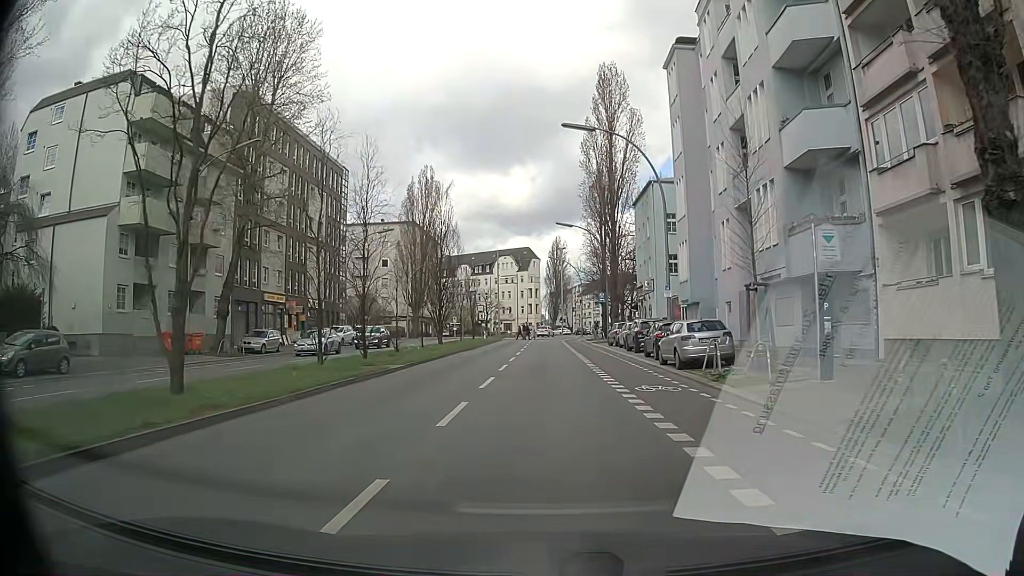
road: secondary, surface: asphalt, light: Day
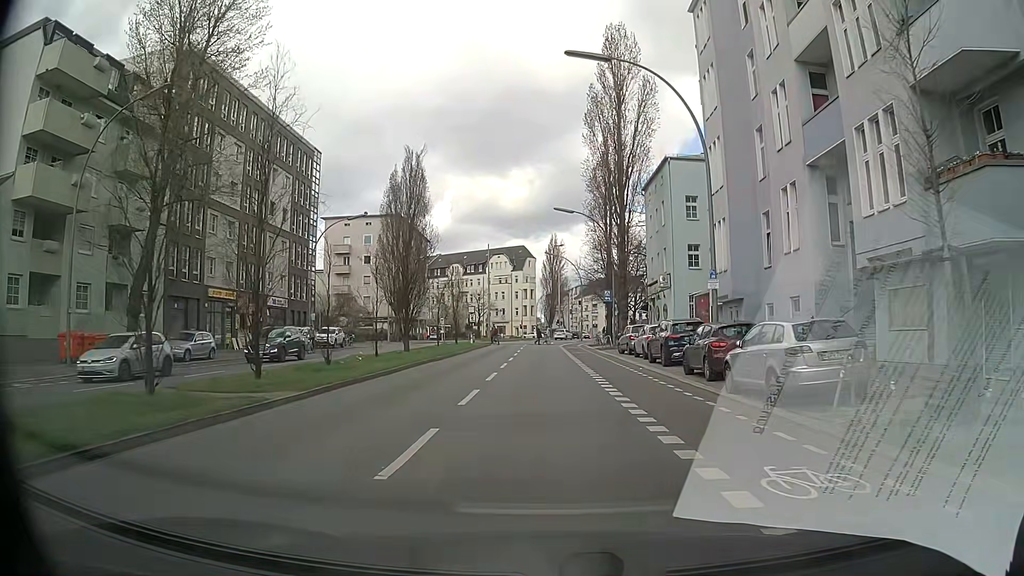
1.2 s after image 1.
(0.0, +8.9) m; -2°
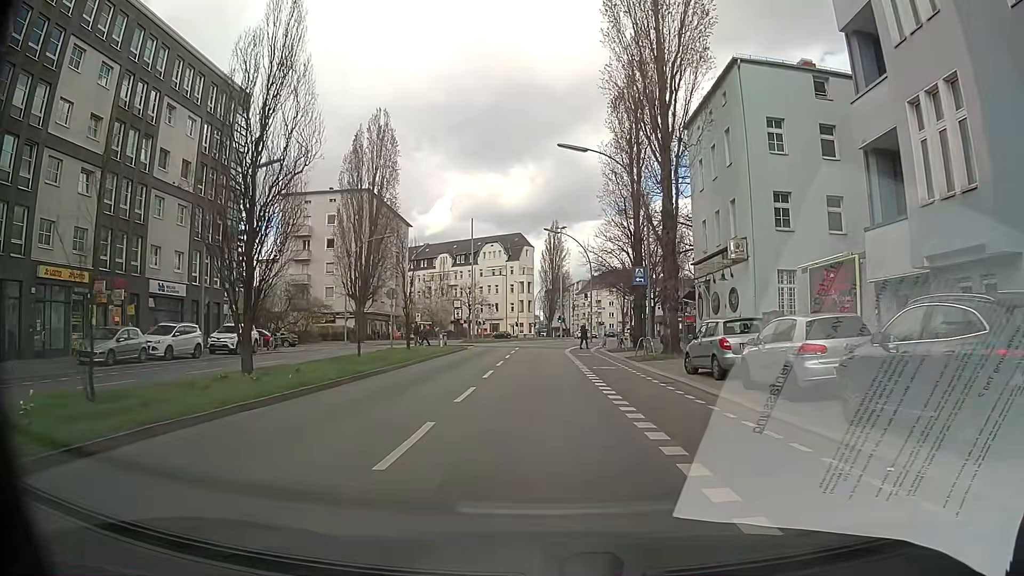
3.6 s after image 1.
(+0.7, +17.8) m; +3°
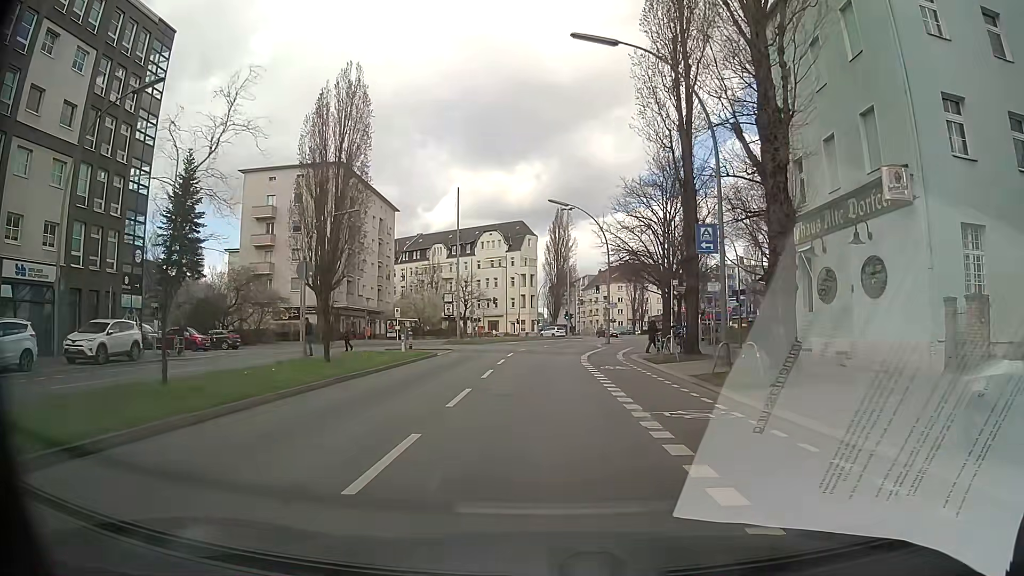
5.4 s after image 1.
(-0.1, +13.4) m; 0°
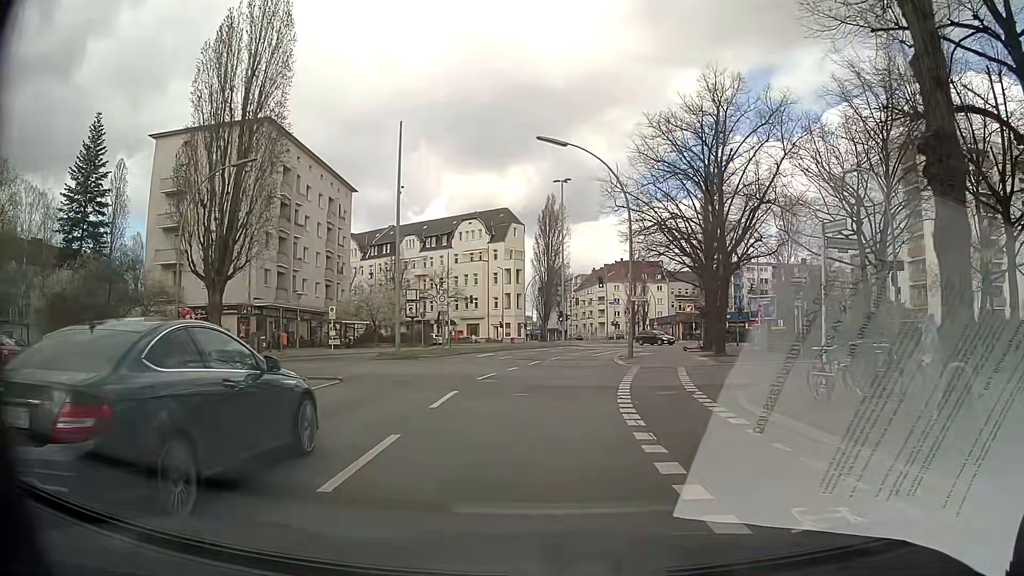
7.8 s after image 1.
(-0.1, +17.8) m; +1°
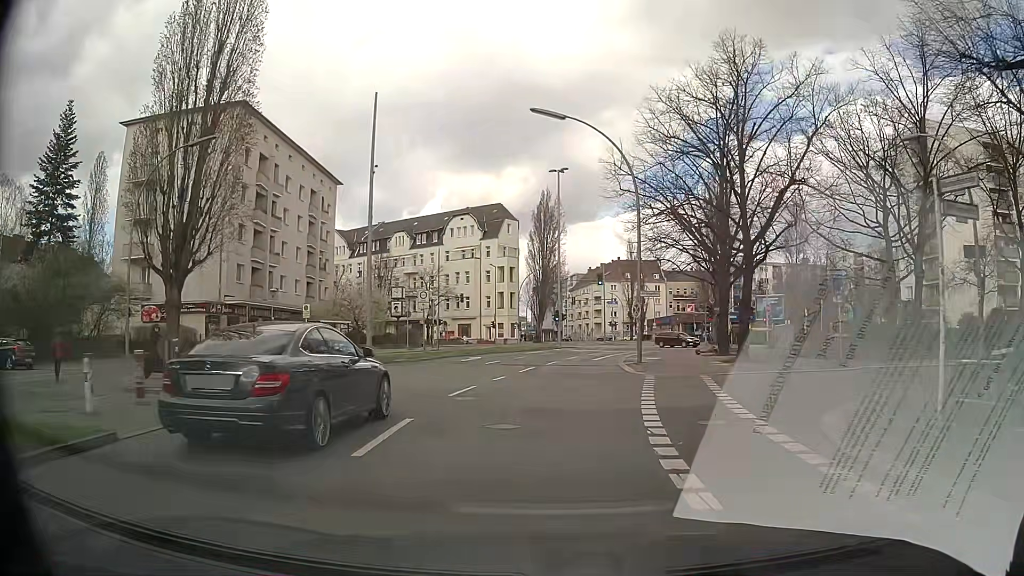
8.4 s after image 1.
(-0.1, +4.5) m; 0°
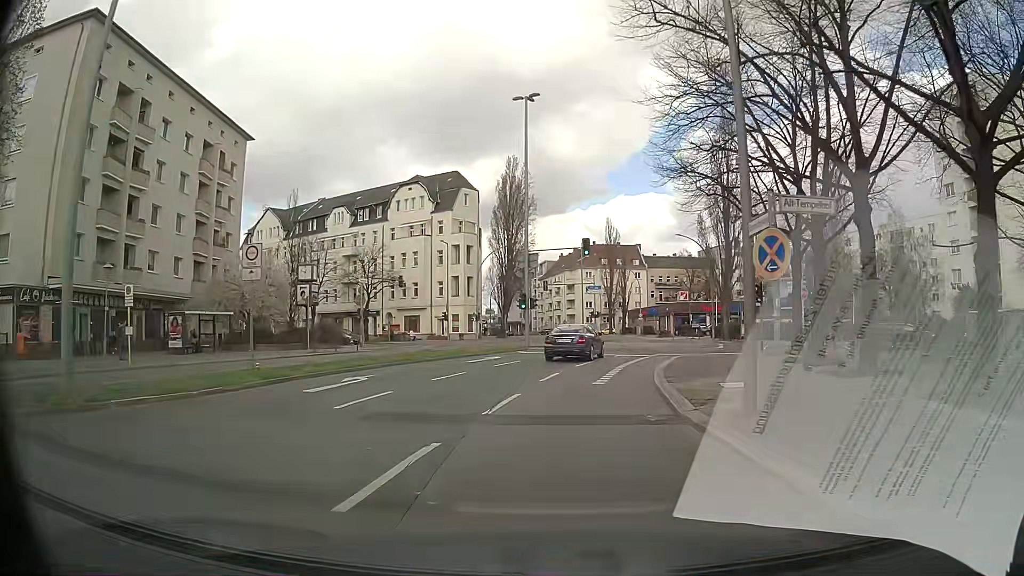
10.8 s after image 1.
(+0.3, +17.8) m; +2°
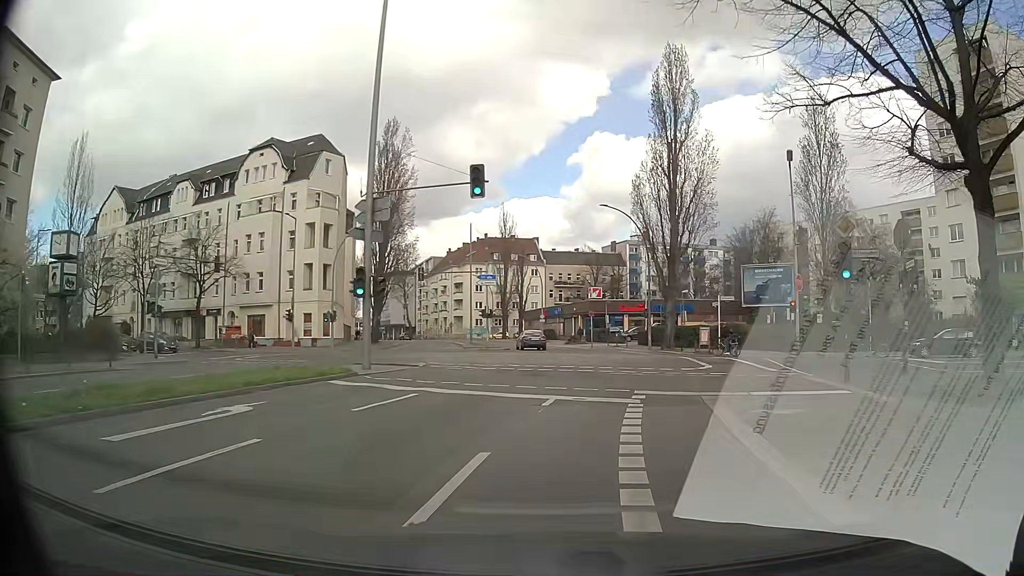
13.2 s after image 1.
(+1.0, +18.0) m; +8°
(+1, +10) (+2, +20) (+4, +30) (+4, +40) (+3, +50) (+1, +60) (-1, +69) (-3, +79) (-5, +89) (-8, +99) m
